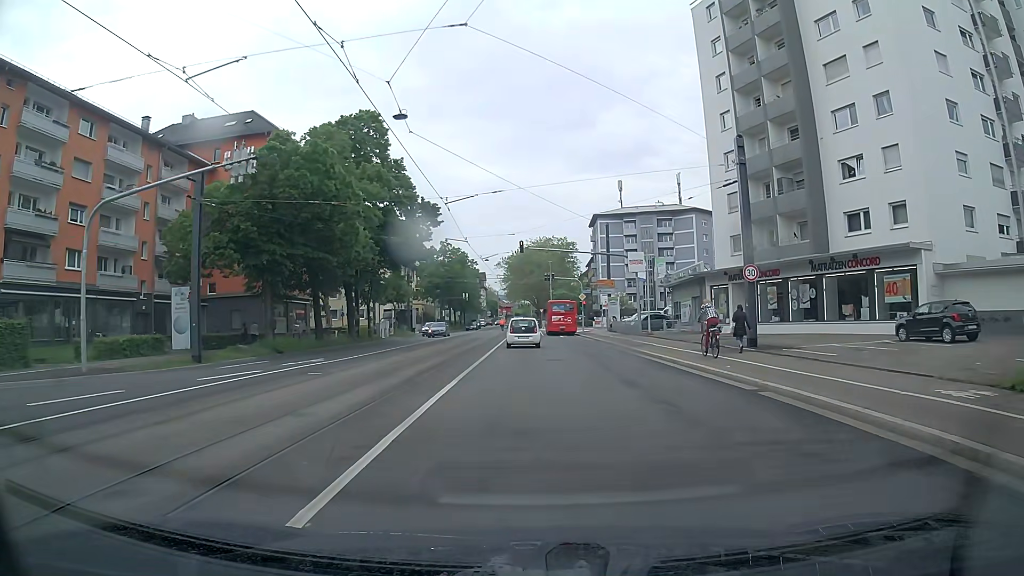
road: primary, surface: asphalt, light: Day
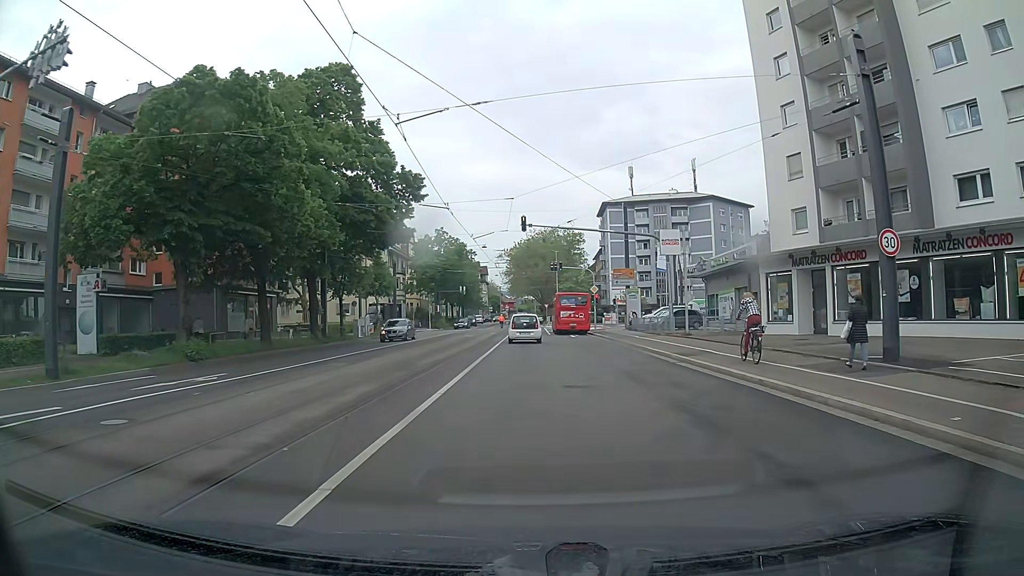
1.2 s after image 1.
(-0.1, +9.7) m; -1°
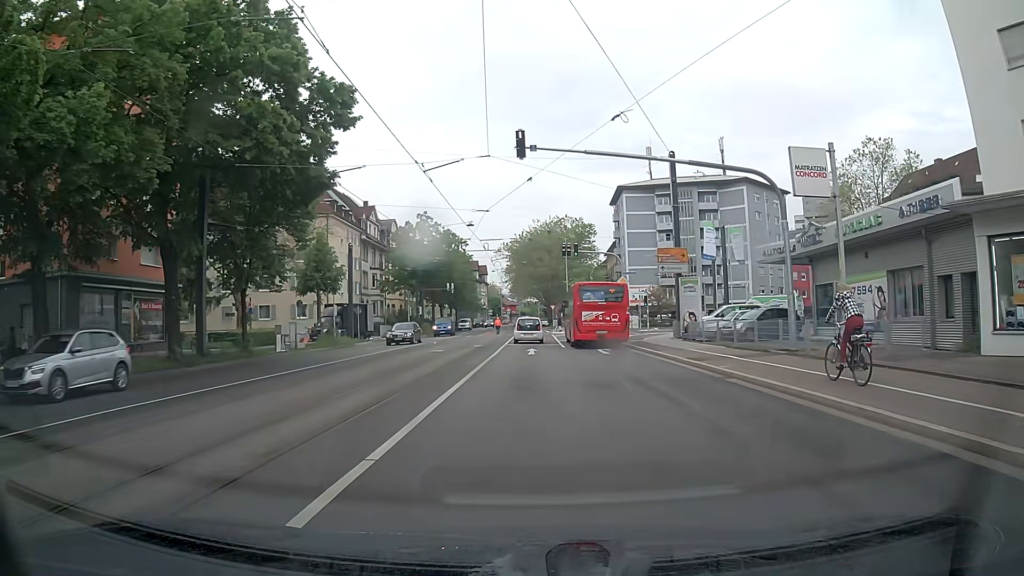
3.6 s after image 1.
(0.0, +17.8) m; 0°
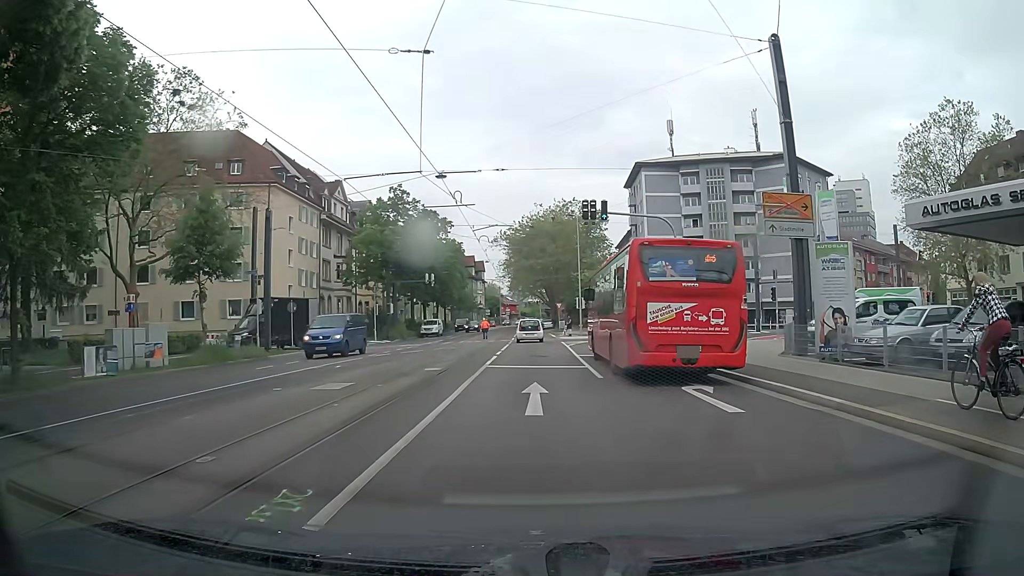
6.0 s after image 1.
(-0.1, +16.6) m; 0°
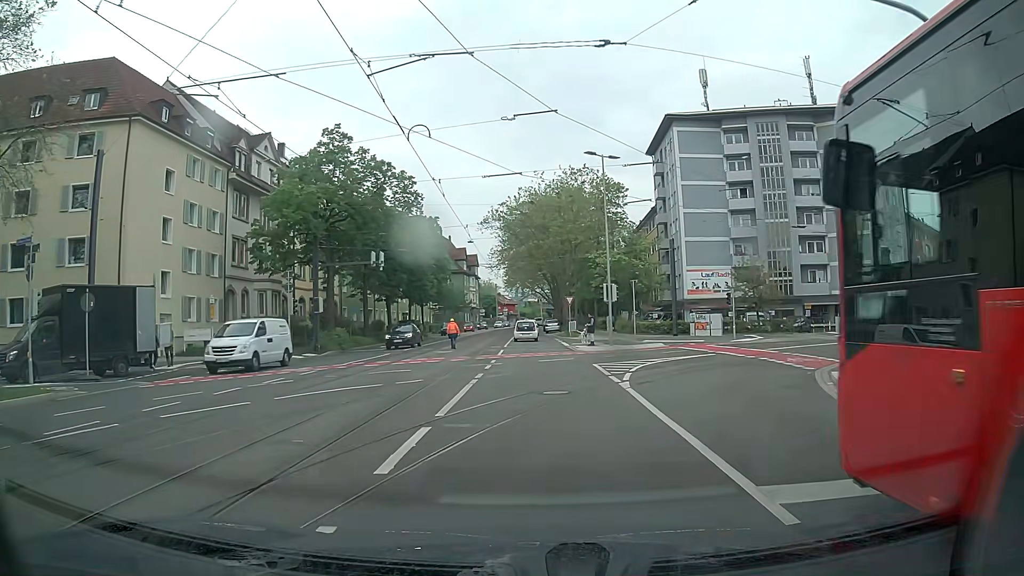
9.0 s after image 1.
(-0.2, +20.9) m; 0°
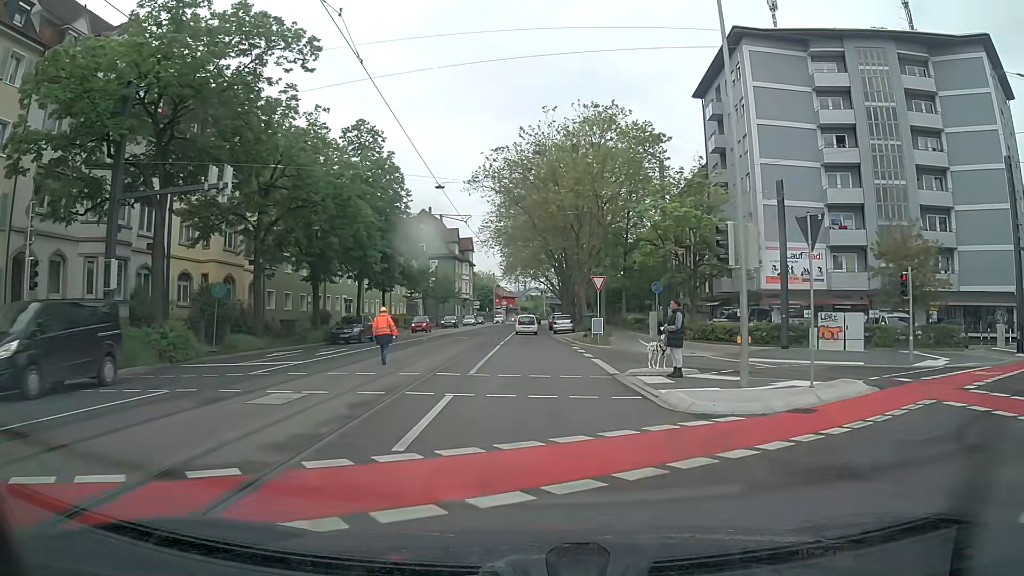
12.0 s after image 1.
(-0.2, +21.8) m; 0°
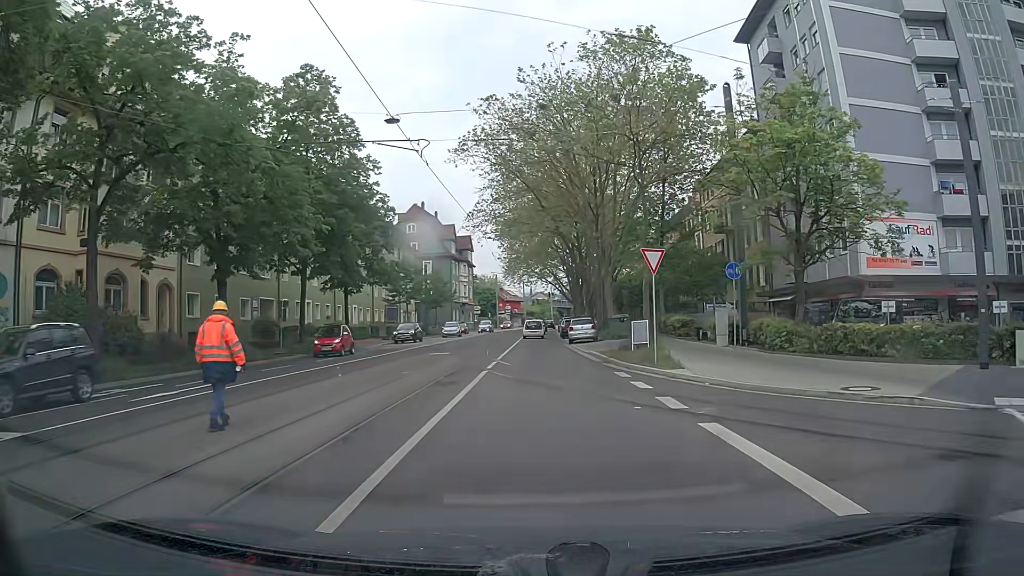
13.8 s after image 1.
(-0.3, +13.6) m; -1°
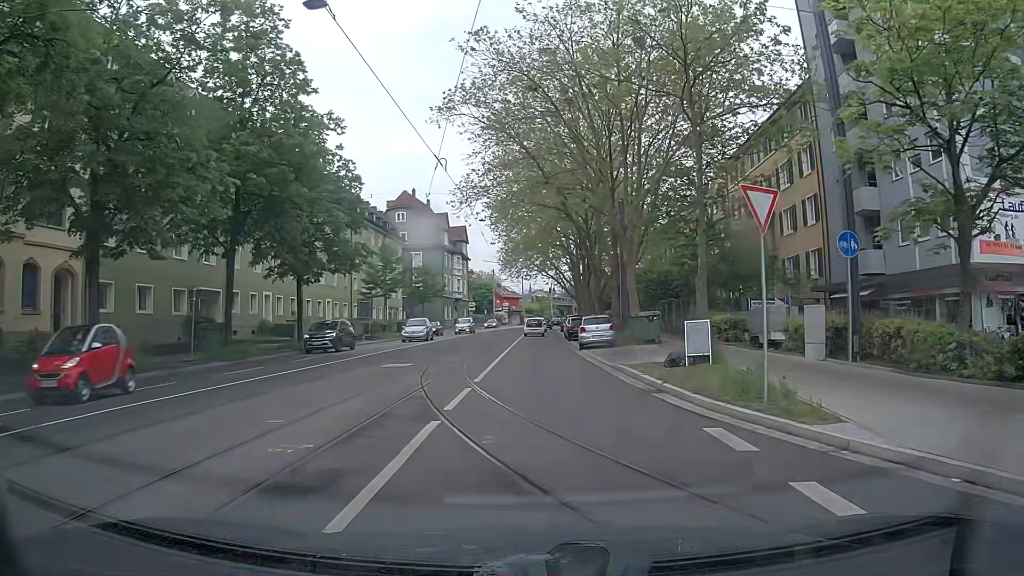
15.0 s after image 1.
(-0.1, +9.2) m; 0°
